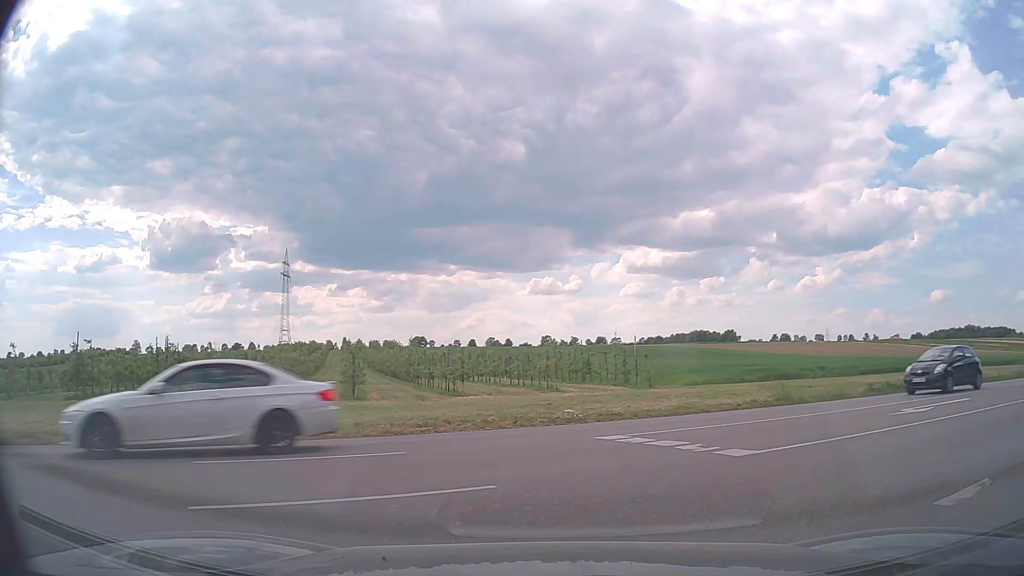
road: residential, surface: asphalt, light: Day
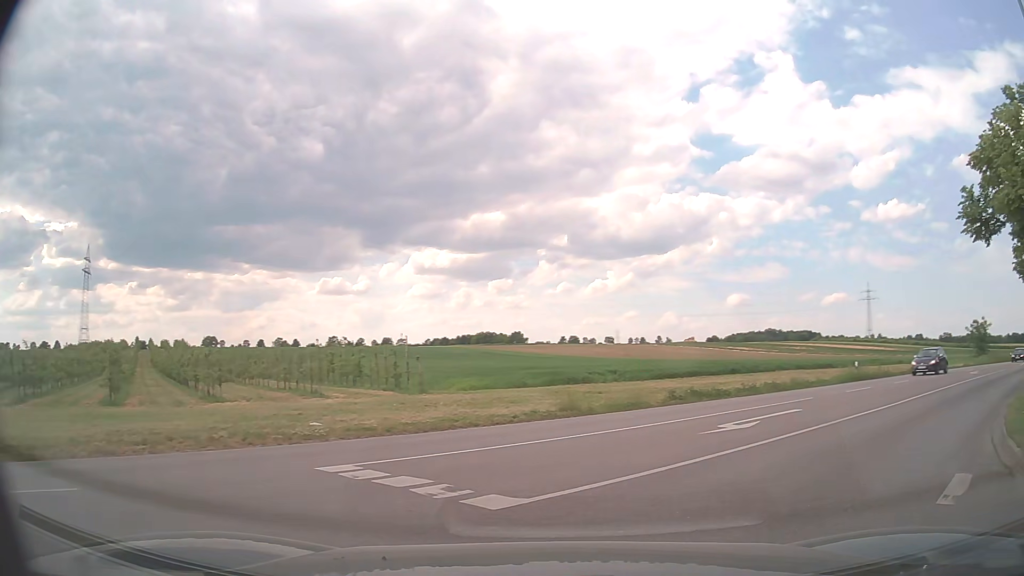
(+0.4, +2.8) m; +17°
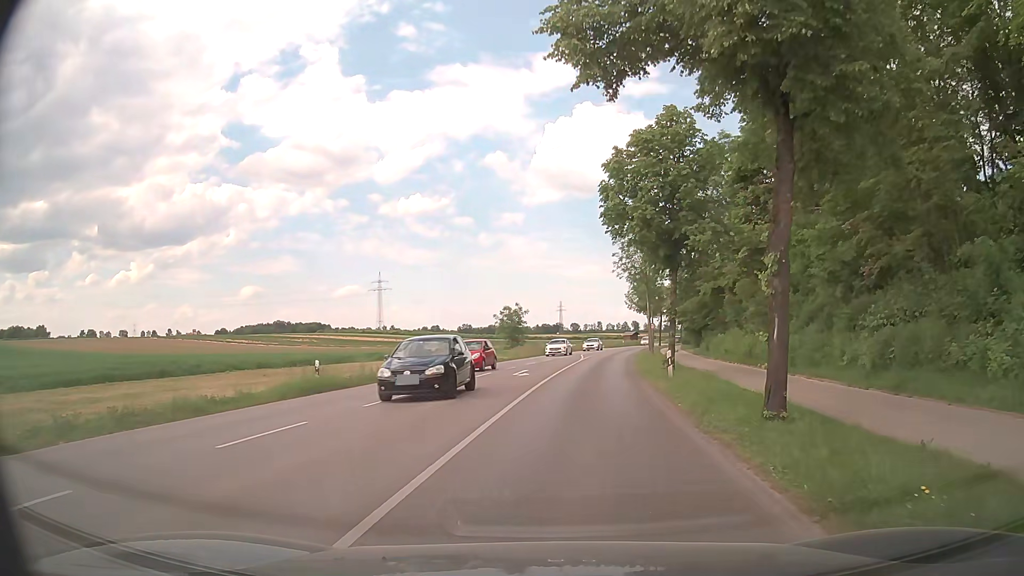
(+7.3, +13.1) m; +42°
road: tertiary
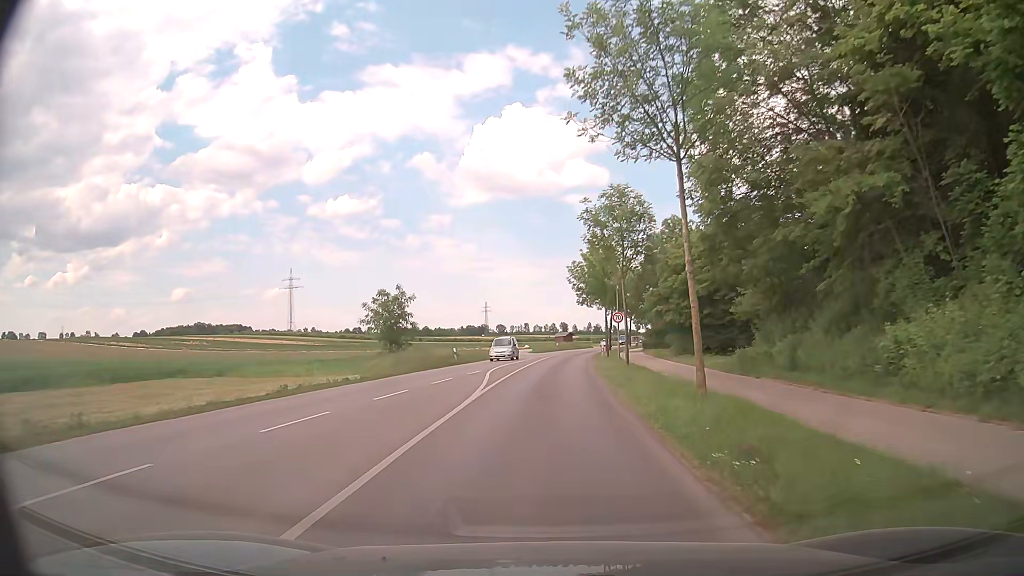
(+2.2, +28.6) m; +7°
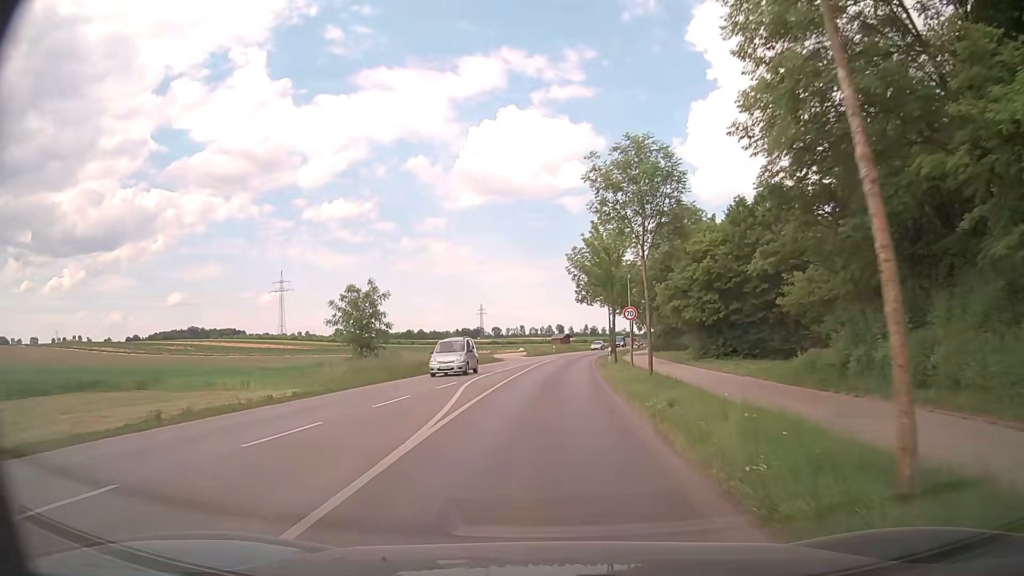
(0.0, +7.3) m; 0°
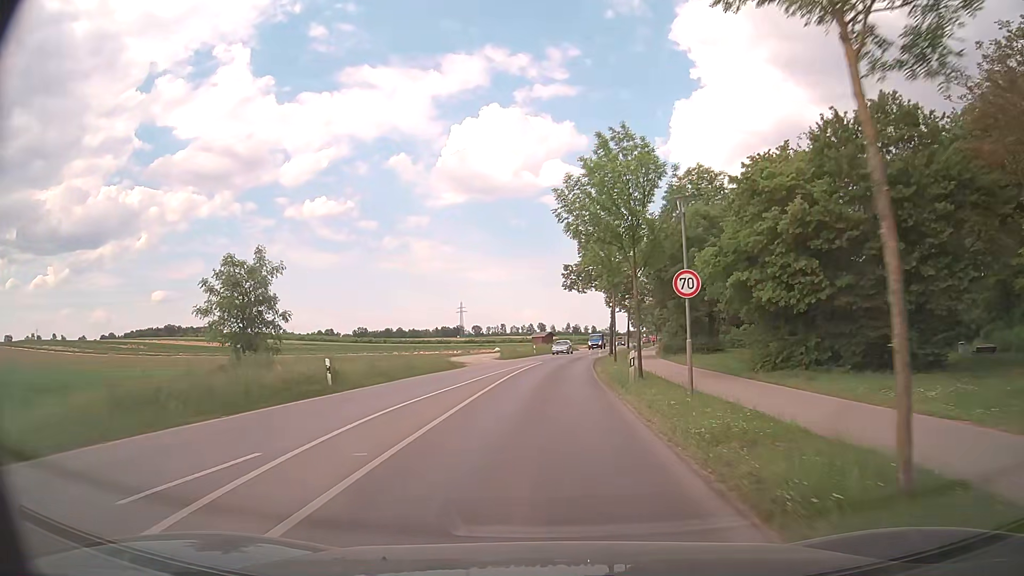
(+0.3, +15.6) m; +2°
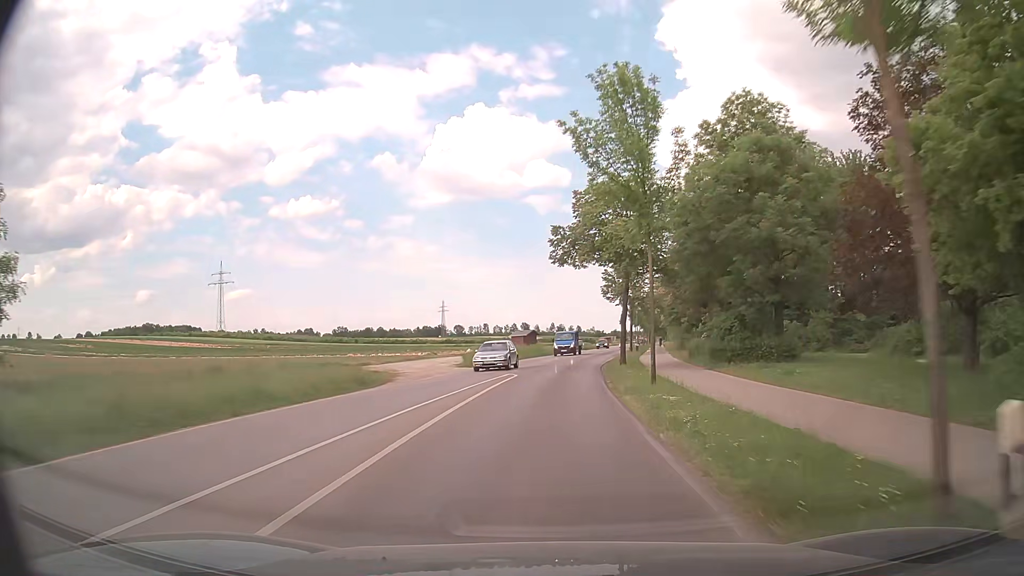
(+0.2, +16.9) m; +1°
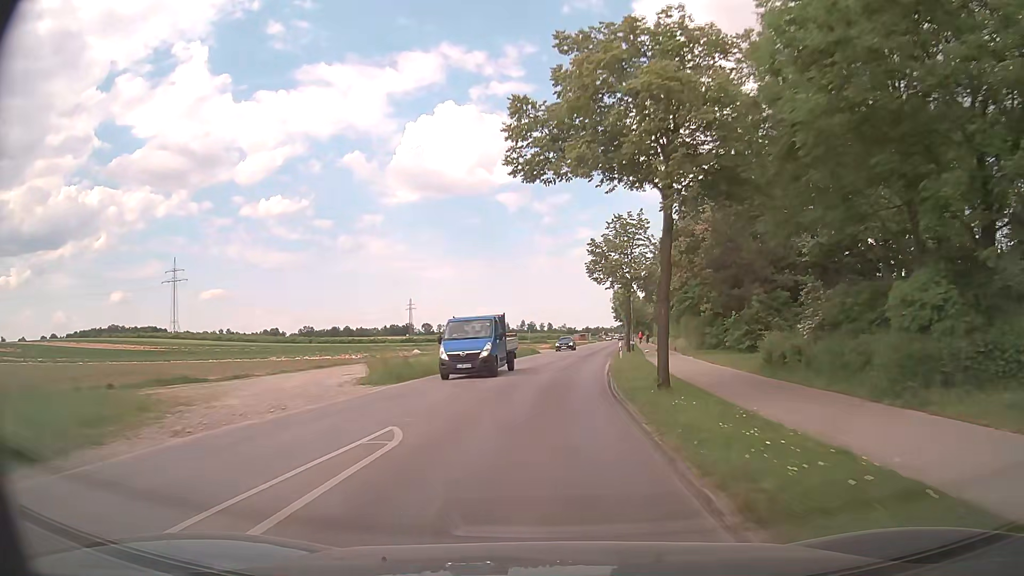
(+0.3, +17.7) m; +2°
(0, +10) (+1, +20) (+1, +30) (+2, +40) (+3, +50) (+4, +60) (+6, +70) (+7, +80) (+8, +90) (+9, +99) m
